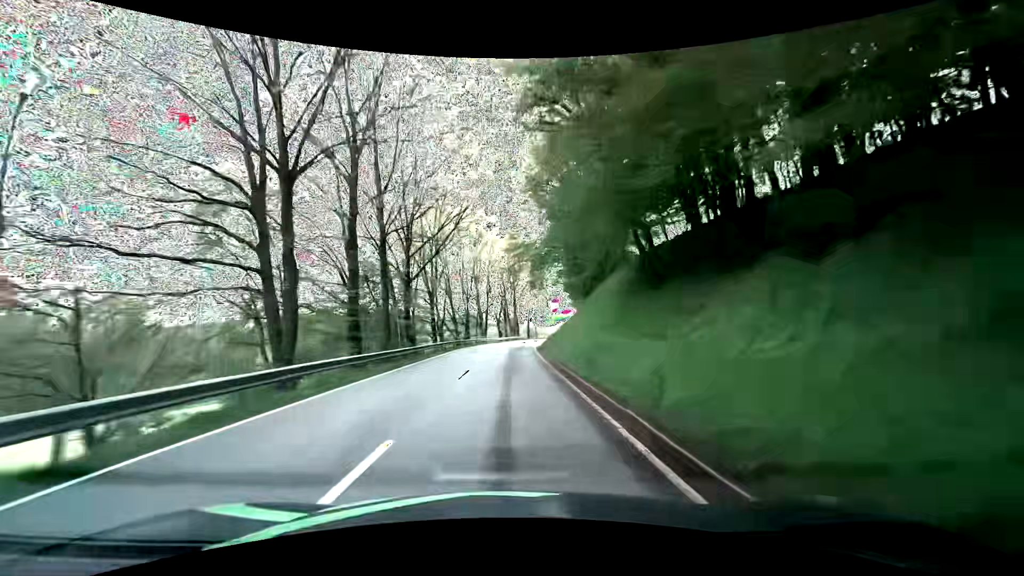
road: secondary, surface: asphalt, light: Day
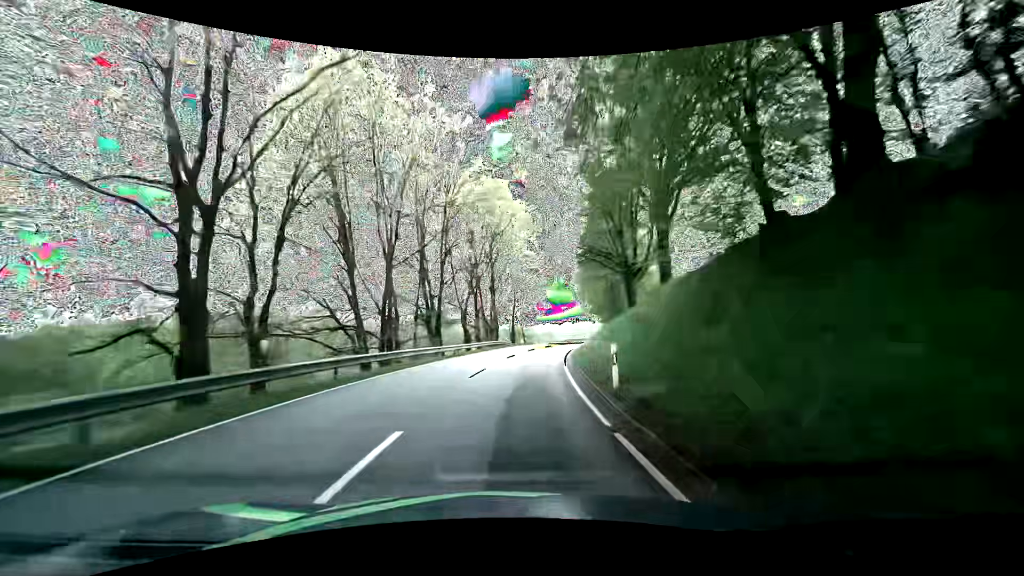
(+0.7, +35.8) m; +2°
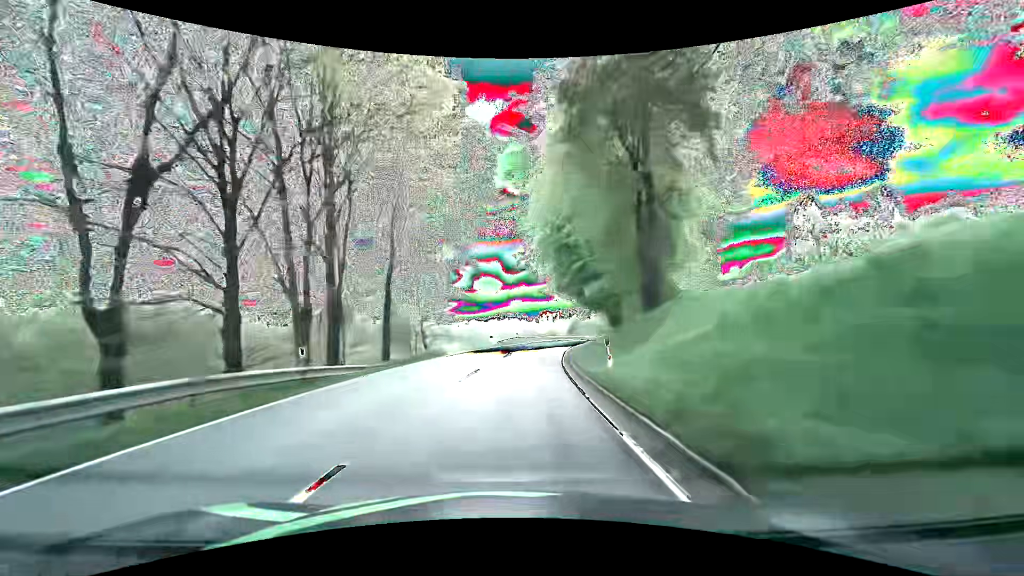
(+3.2, +37.4) m; +9°
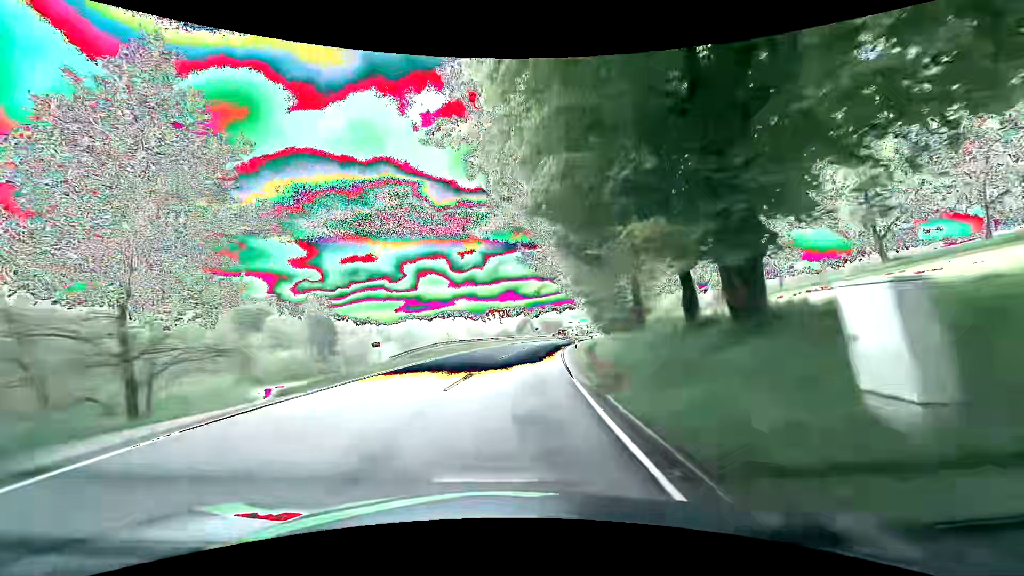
(+1.1, +25.8) m; +6°
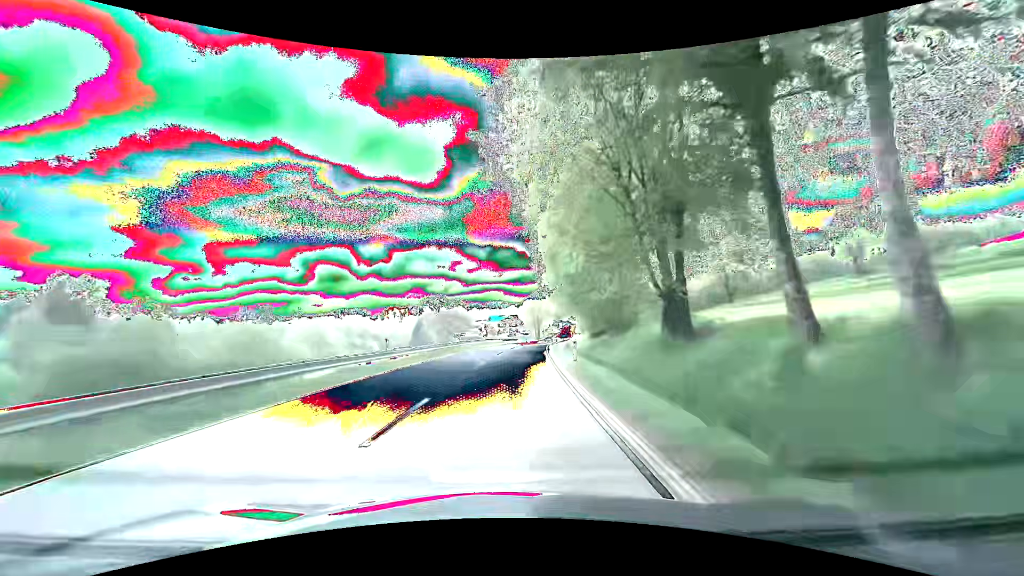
(+5.6, +52.6) m; +11°
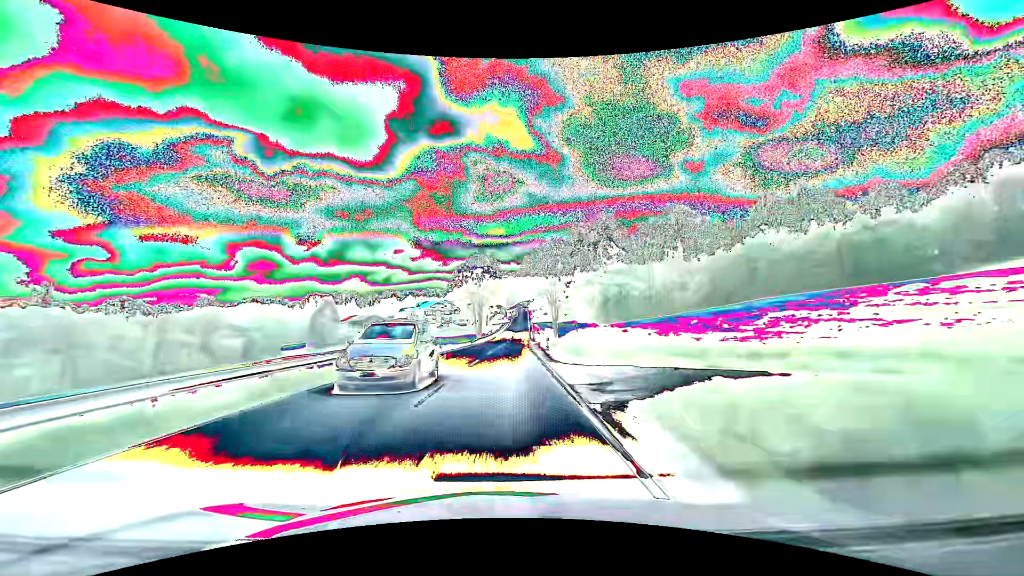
(+4.5, +69.2) m; +7°
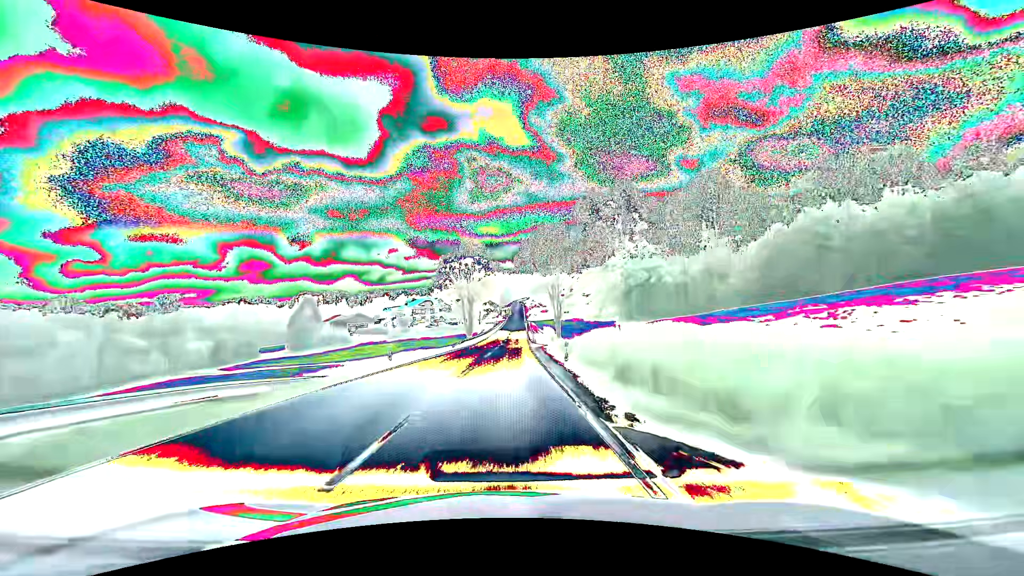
(+0.1, +14.1) m; 0°
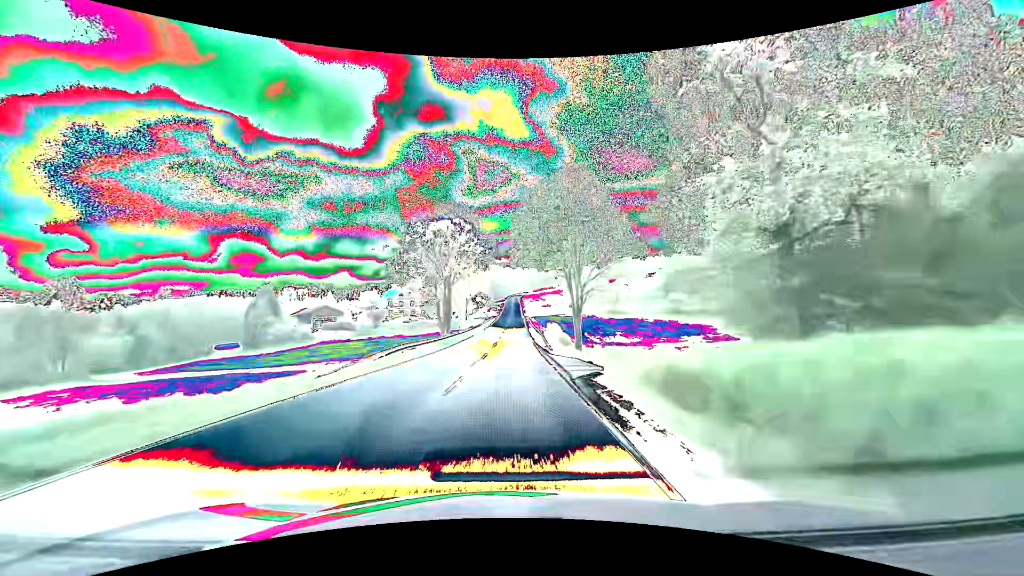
(+0.2, +28.4) m; +1°
(0, +10) (0, +20) (0, +30) (0, +40) (0, +50) (+1, +60) (+1, +70) (+1, +80) (+1, +90) (+1, +100) m
